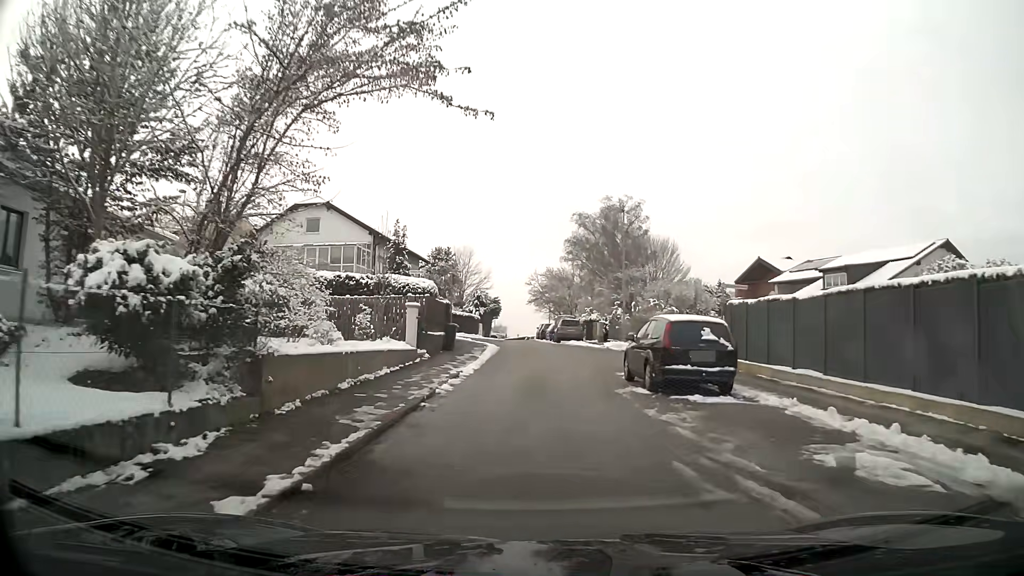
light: Day
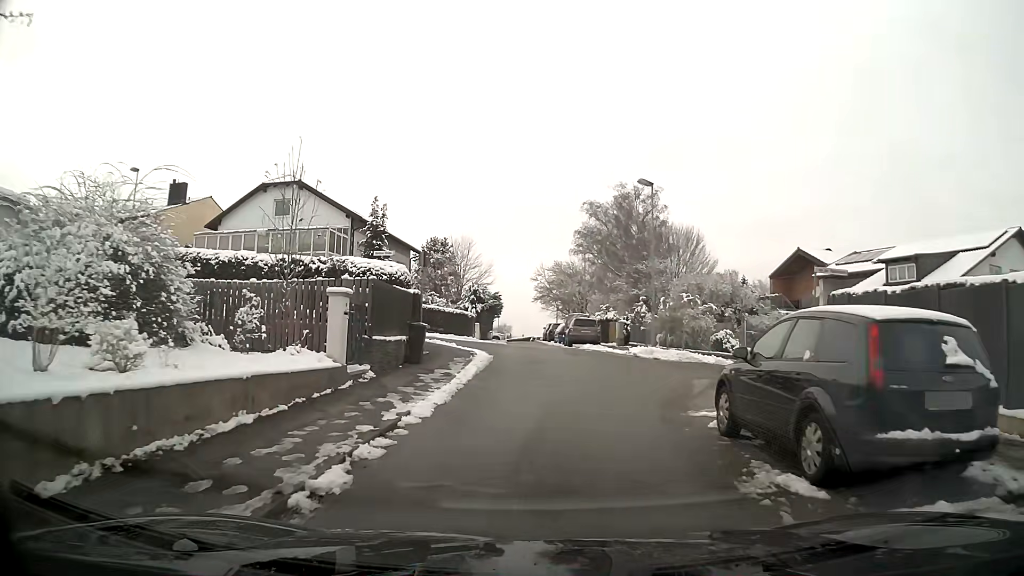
(0.0, +7.8) m; 0°
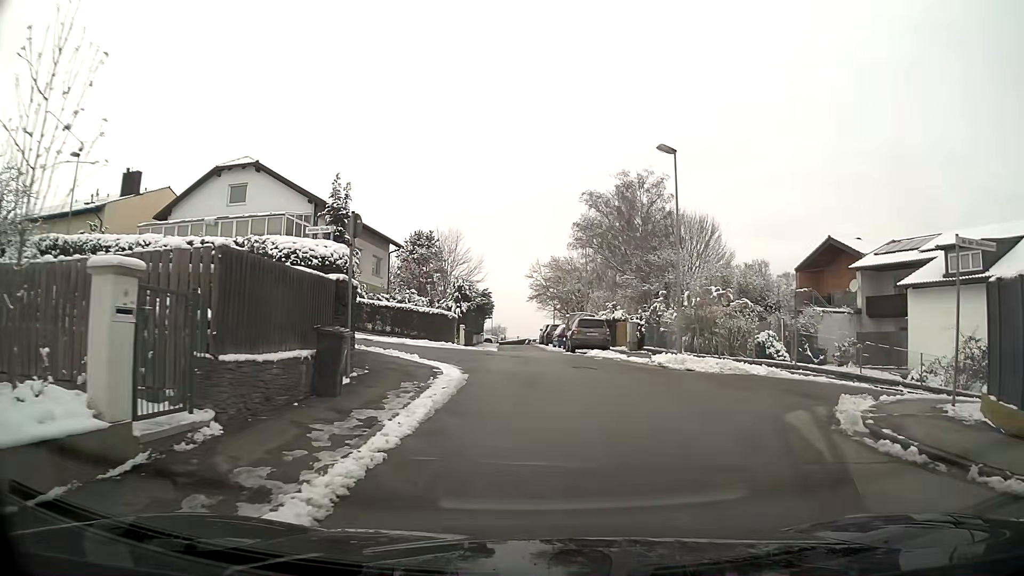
(+0.1, +6.4) m; +3°
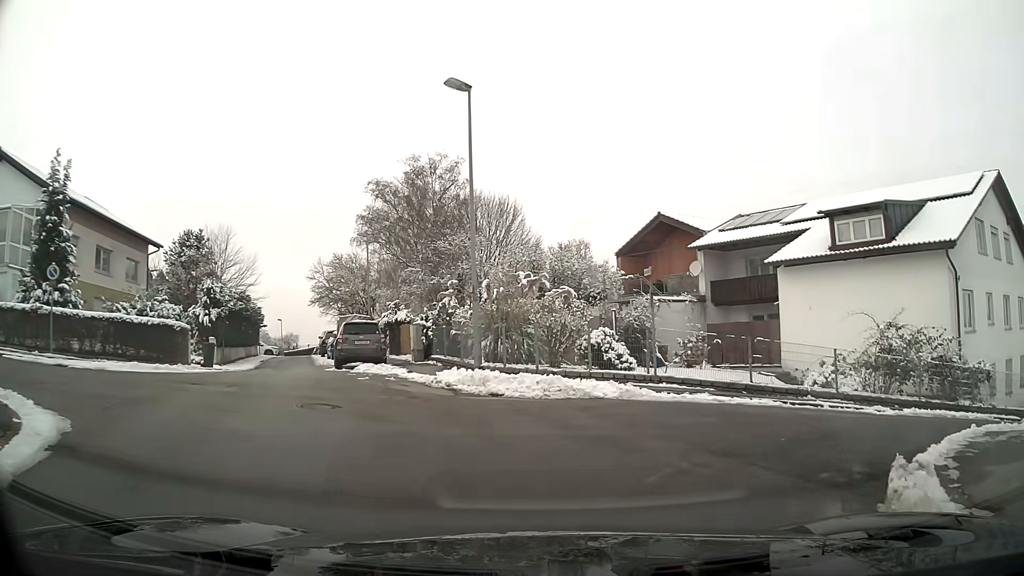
(+1.0, +7.2) m; +15°
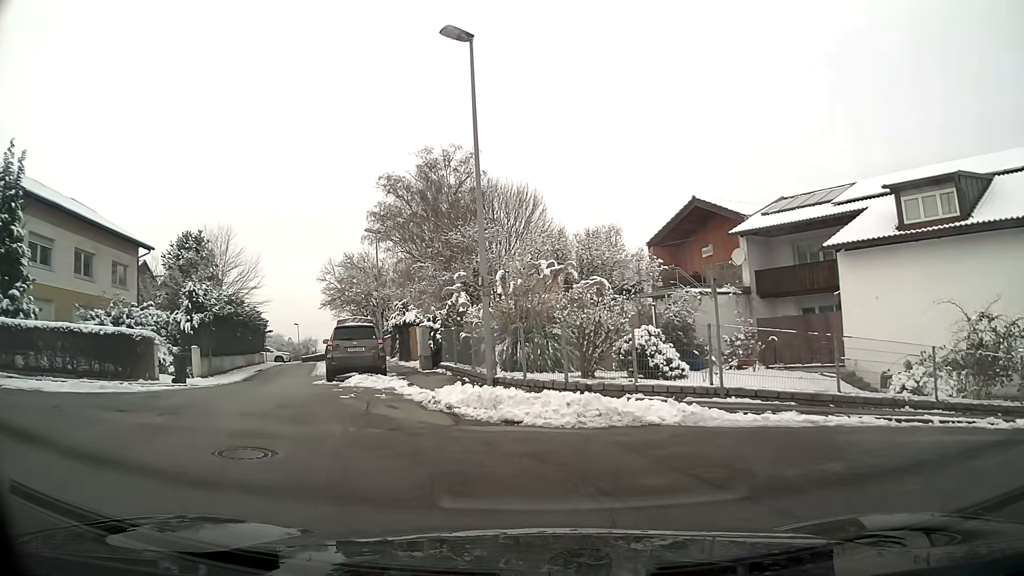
(0.0, +3.6) m; -4°
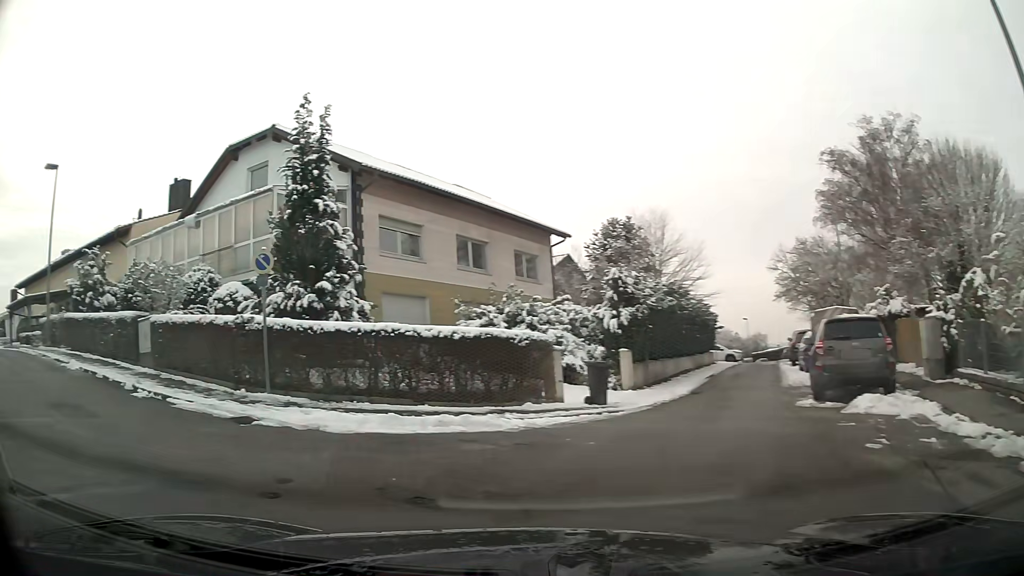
(-1.9, +6.0) m; -44°
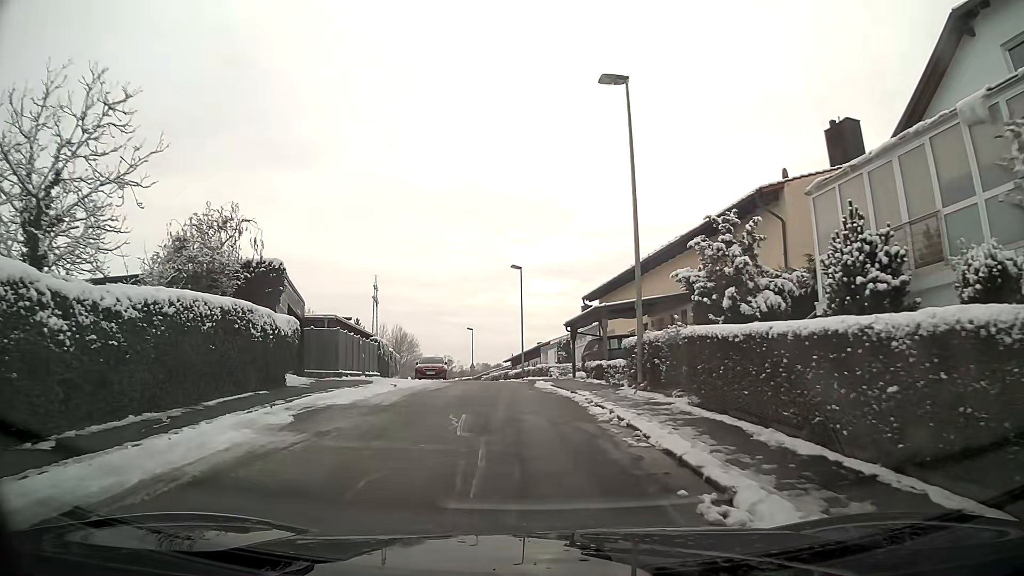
(-7.5, +12.3) m; -45°
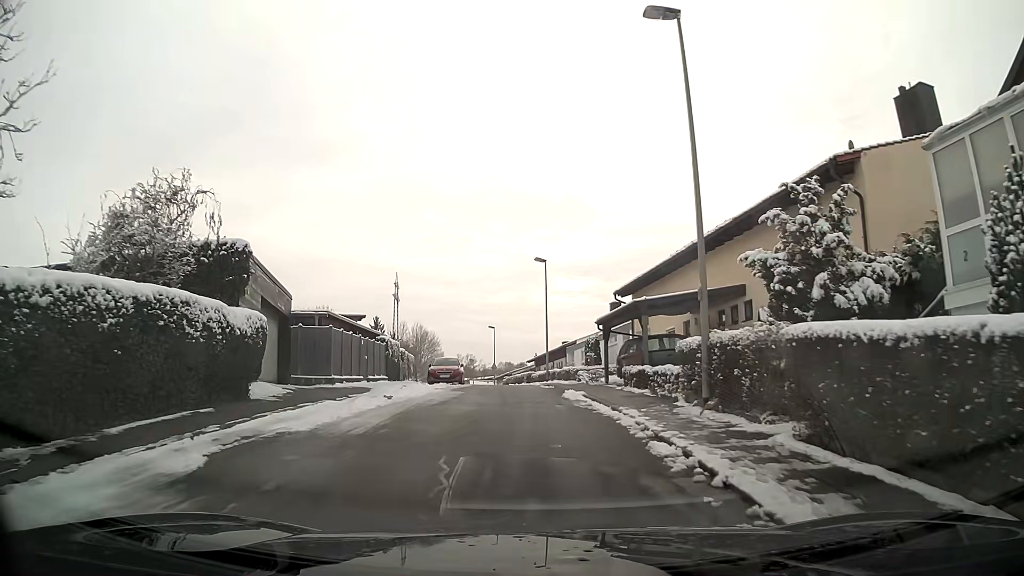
(-0.1, +4.0) m; -1°
(0, +10) (0, +20) (-1, +30) (-2, +40) (-3, +50) (-8, +58) (-18, +57) (-27, +53) (-36, +50) (-46, +48) m
